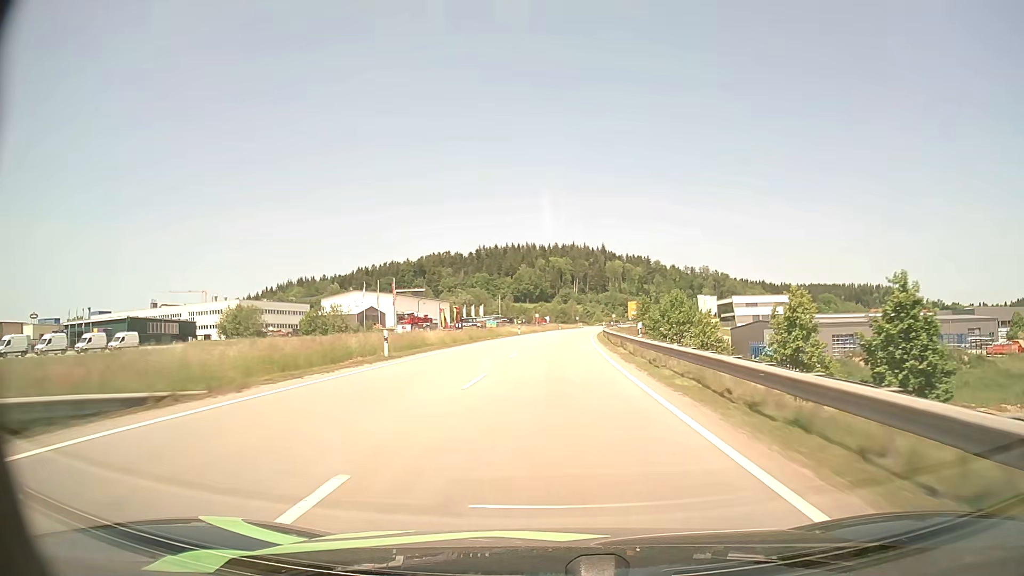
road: primary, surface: asphalt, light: Day
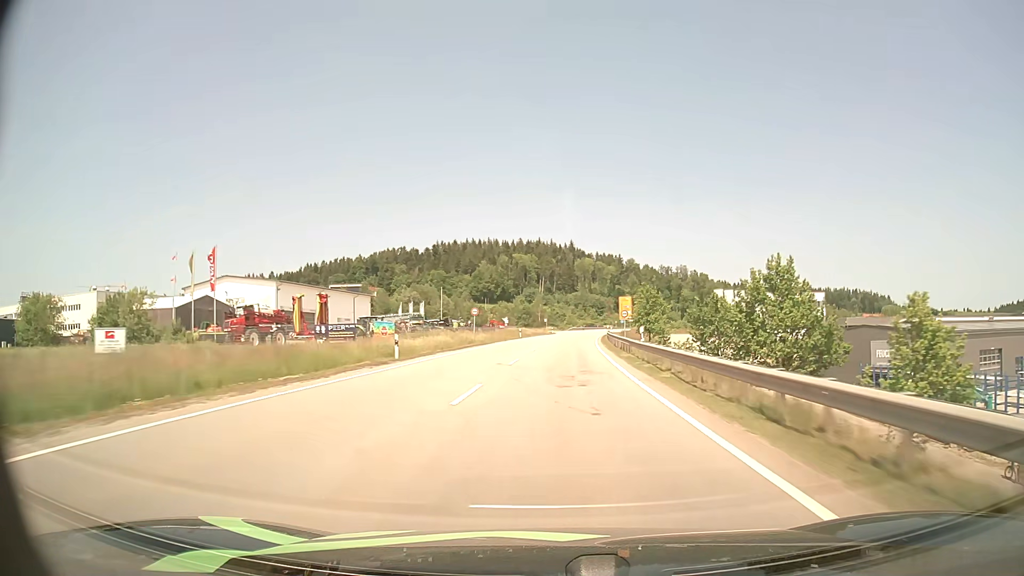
(+1.3, +50.4) m; +3°
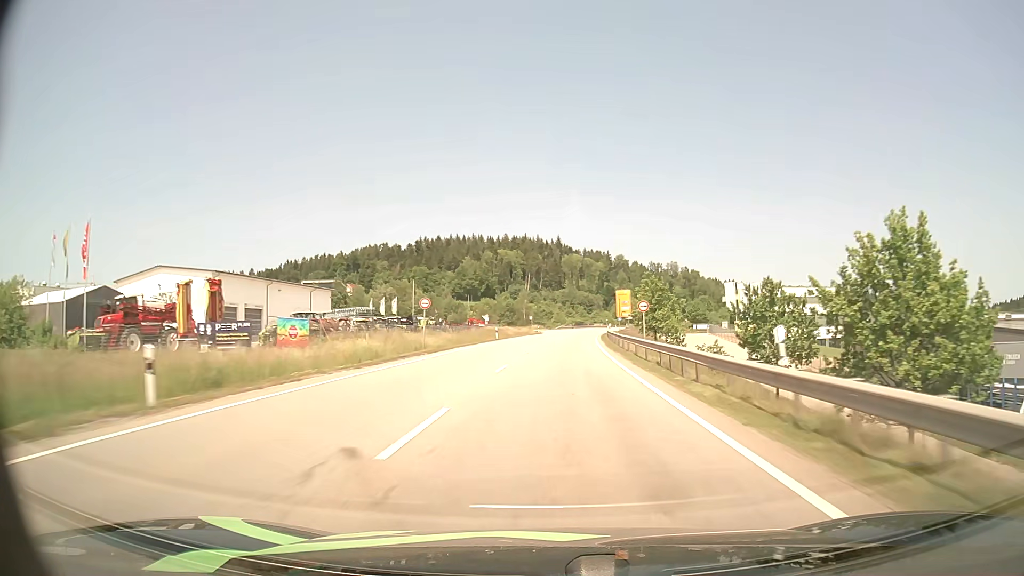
(+0.2, +16.9) m; +1°
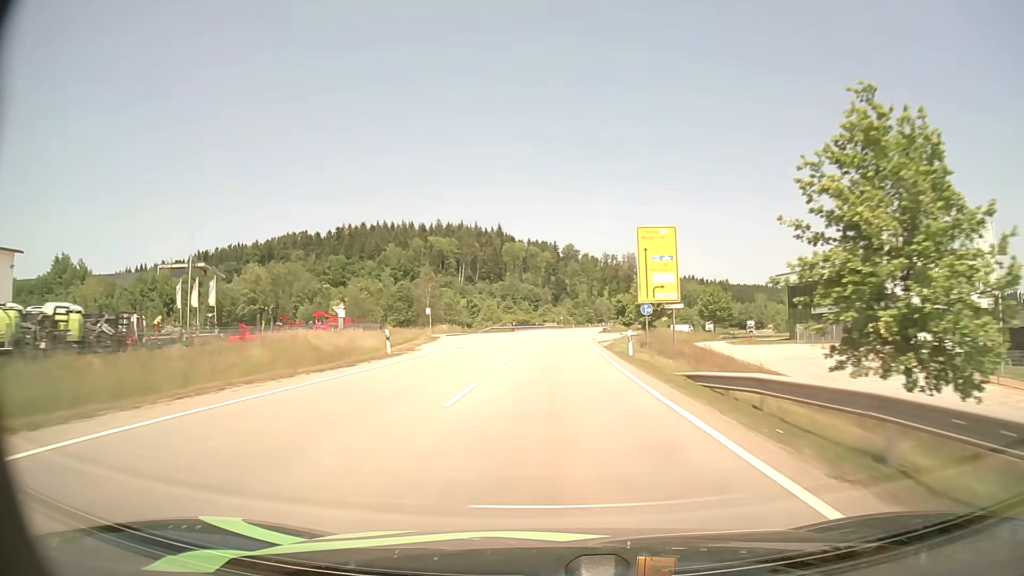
(+2.9, +67.9) m; +5°
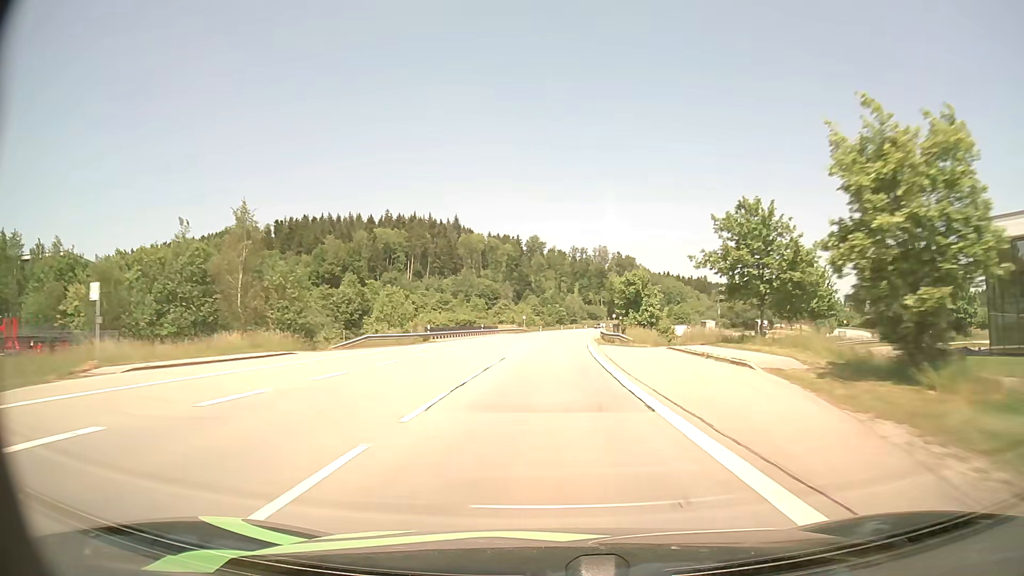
(+1.4, +49.3) m; +3°
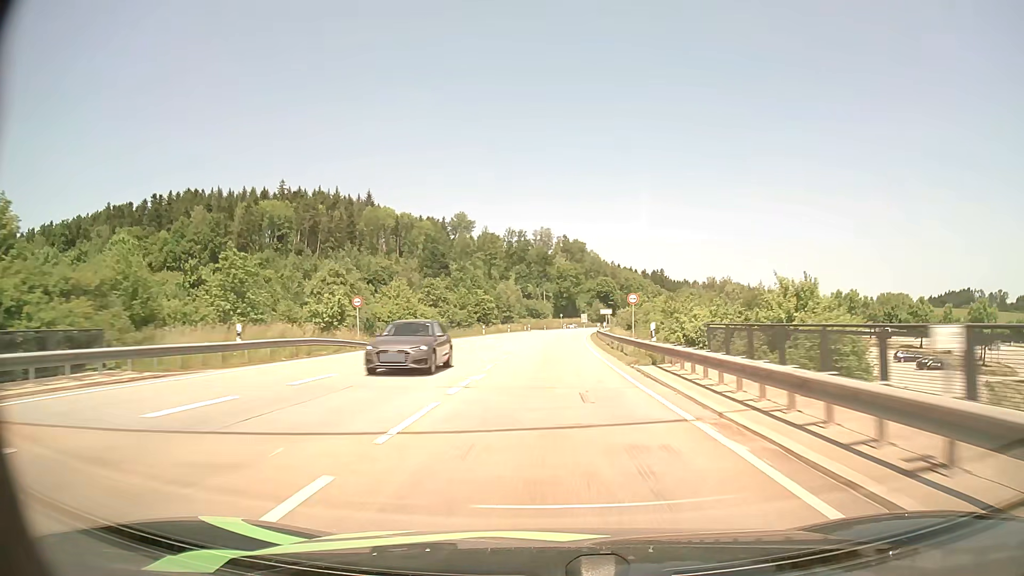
(+2.9, +79.5) m; +5°
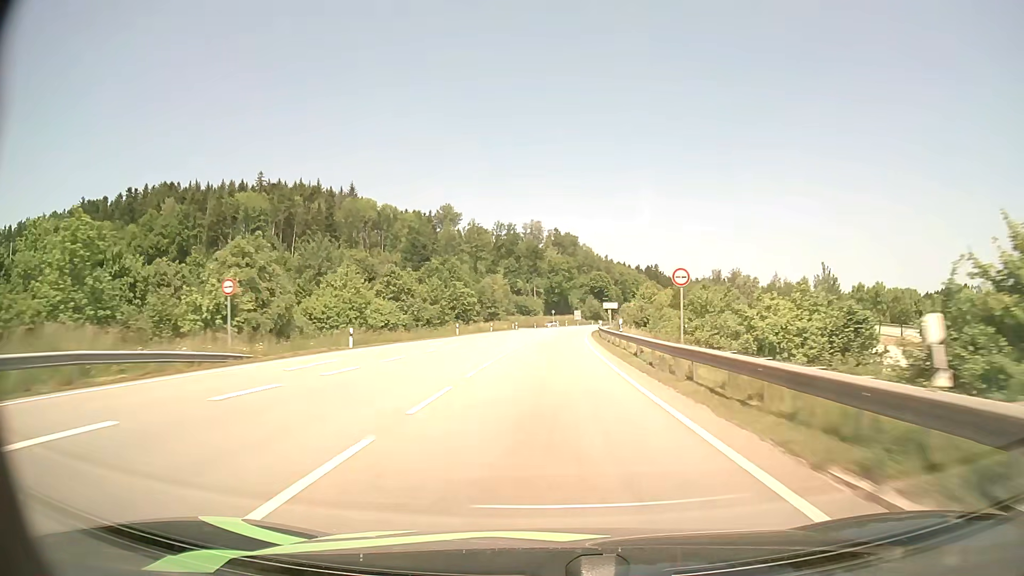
(+0.1, +15.8) m; +1°
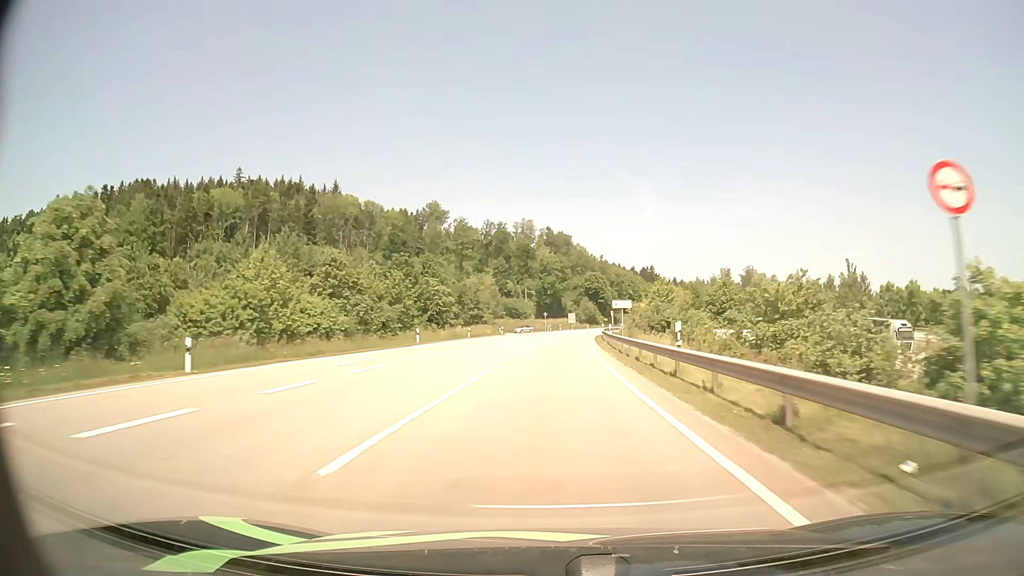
(0.0, +15.8) m; 0°
(0, +10) (0, +20) (0, +30) (+1, +40) (+1, +50) (+2, +60) (+3, +70) (+4, +80) (+5, +90) (+6, +100) m
